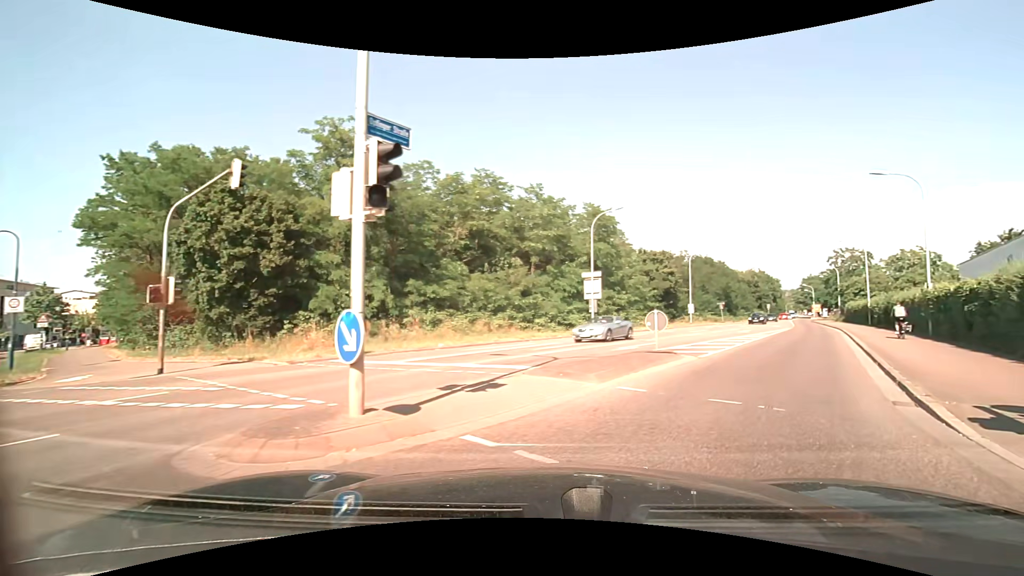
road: secondary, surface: asphalt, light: Day
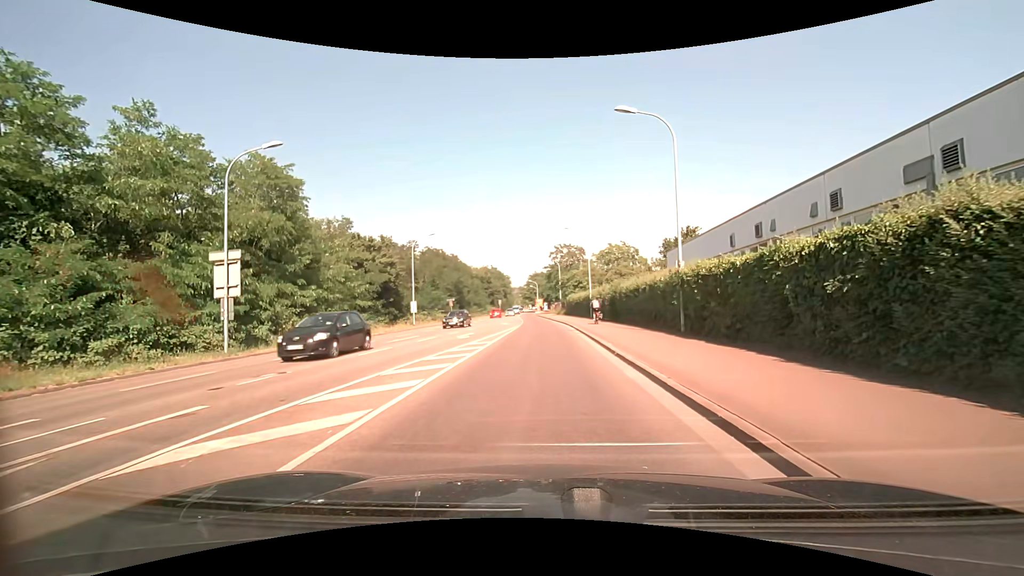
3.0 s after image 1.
(+5.4, +12.9) m; +29°
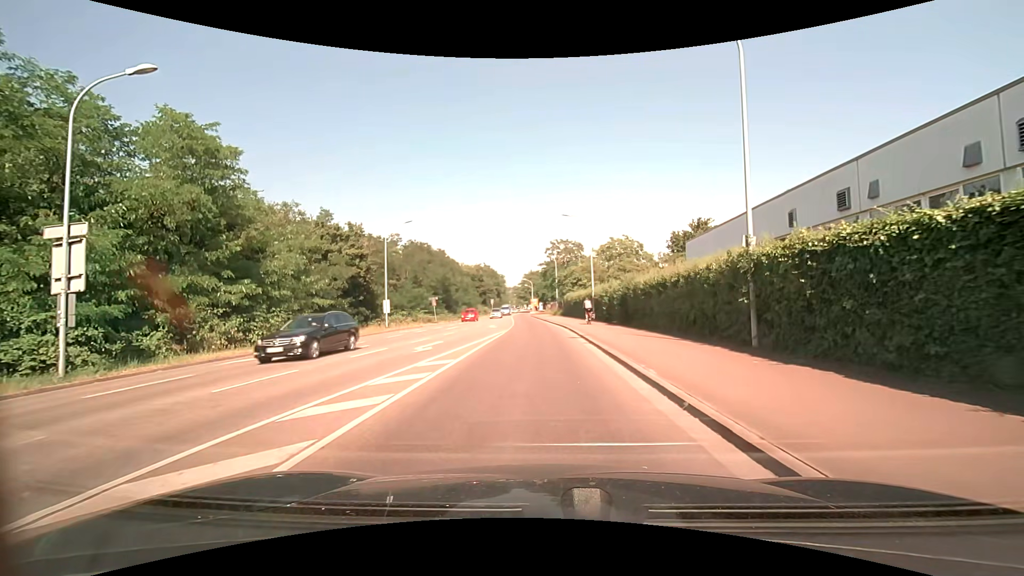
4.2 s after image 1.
(0.0, +7.1) m; 0°
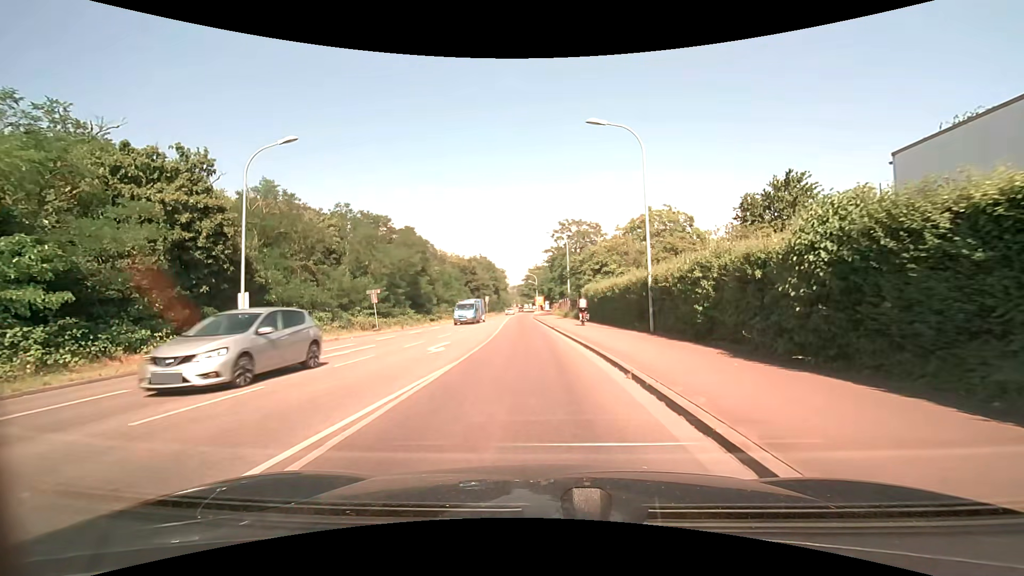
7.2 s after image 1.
(0.0, +21.1) m; -1°
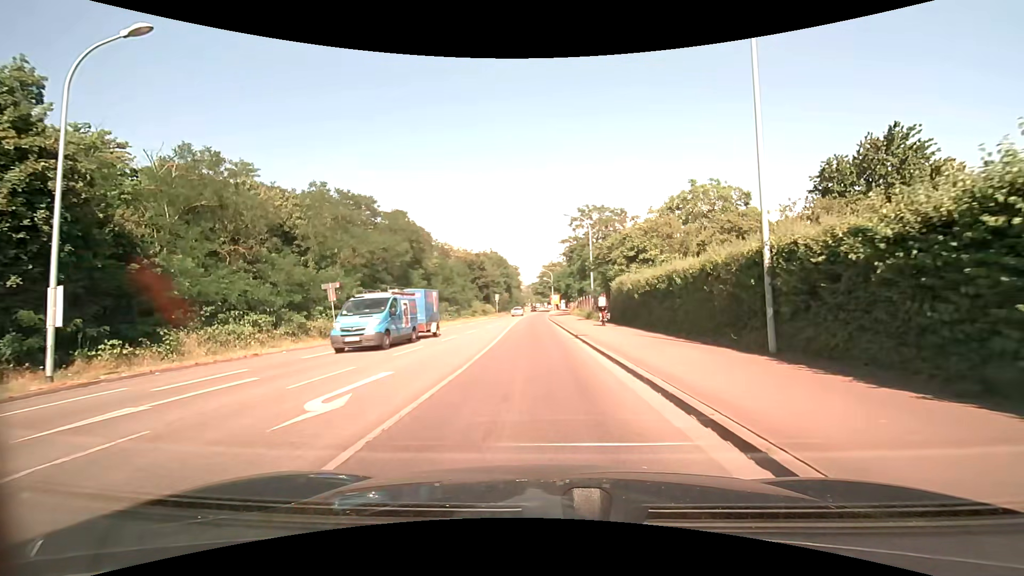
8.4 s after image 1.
(-0.1, +9.5) m; -2°
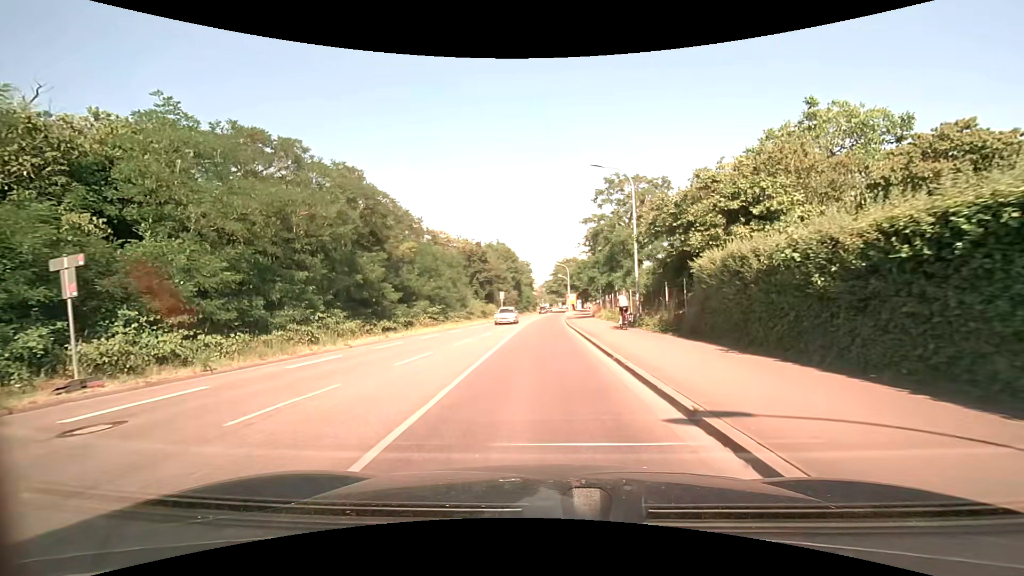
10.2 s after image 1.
(-0.1, +15.1) m; -2°
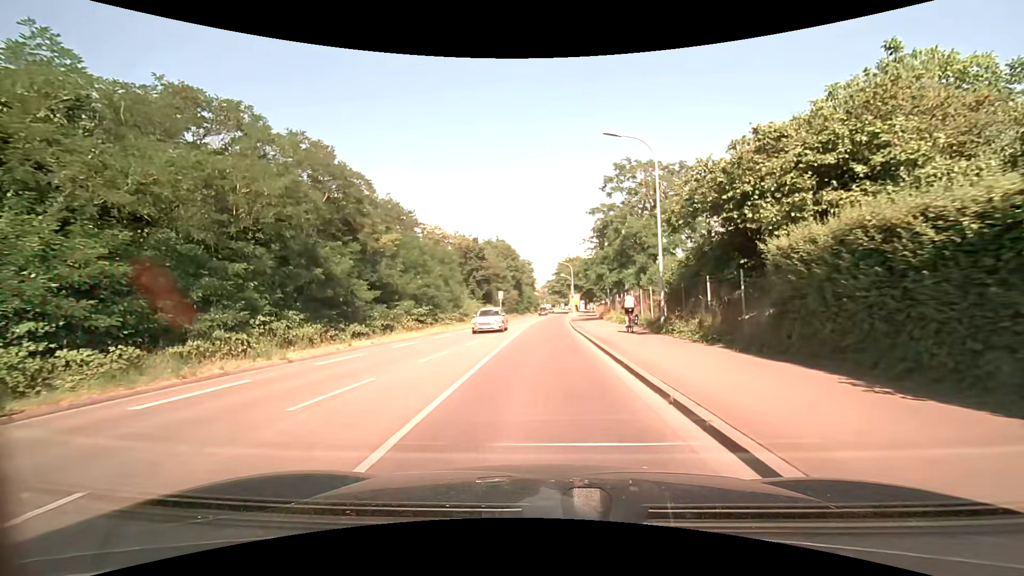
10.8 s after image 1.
(0.0, +5.2) m; 0°
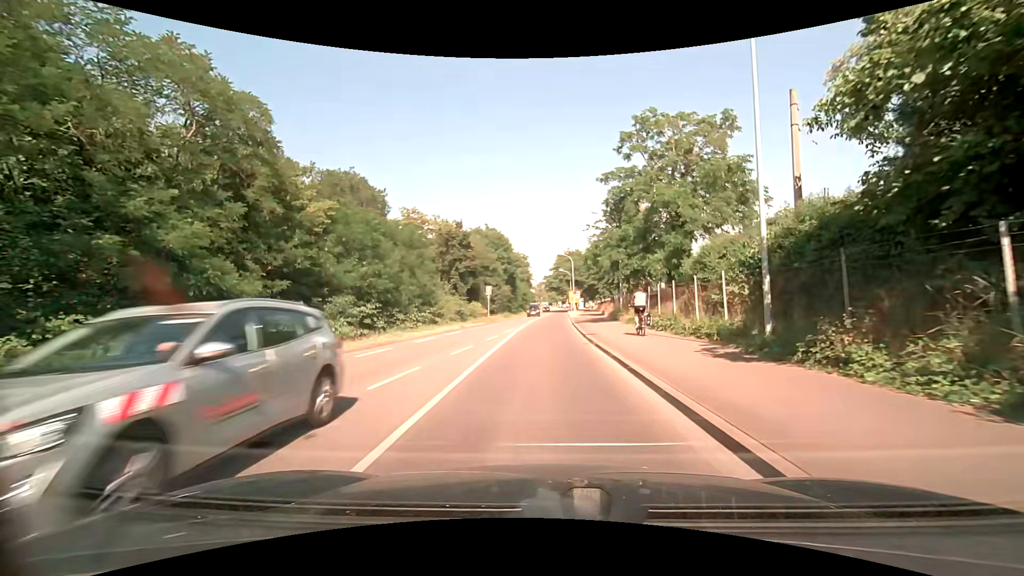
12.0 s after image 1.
(0.0, +10.5) m; 0°
(0, +10) (0, +20) (0, +30) (0, +40) (+1, +50) (+1, +60) (+1, +70) (+2, +80) (+2, +90) (+3, +100) m
